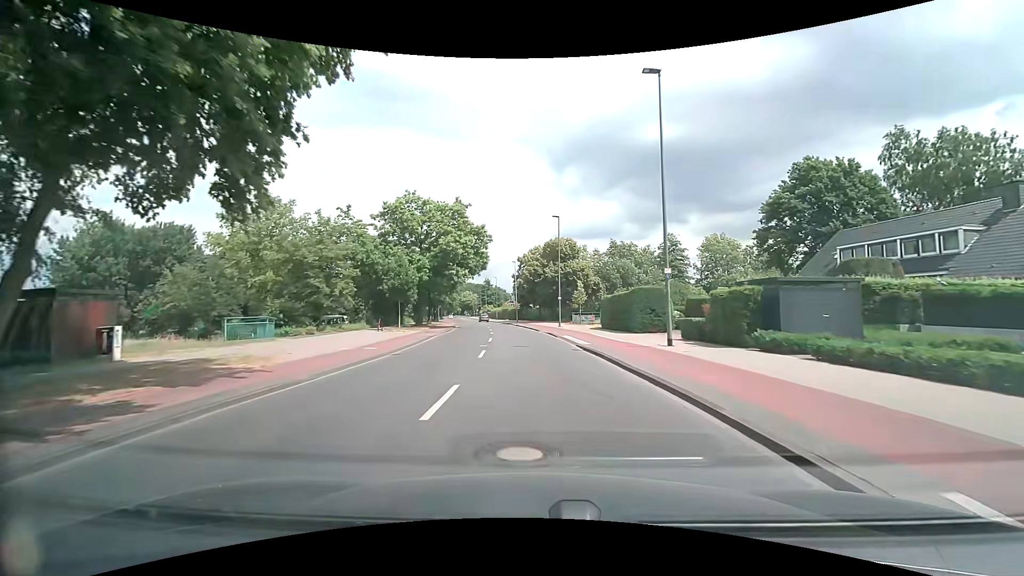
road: tertiary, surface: asphalt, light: Day
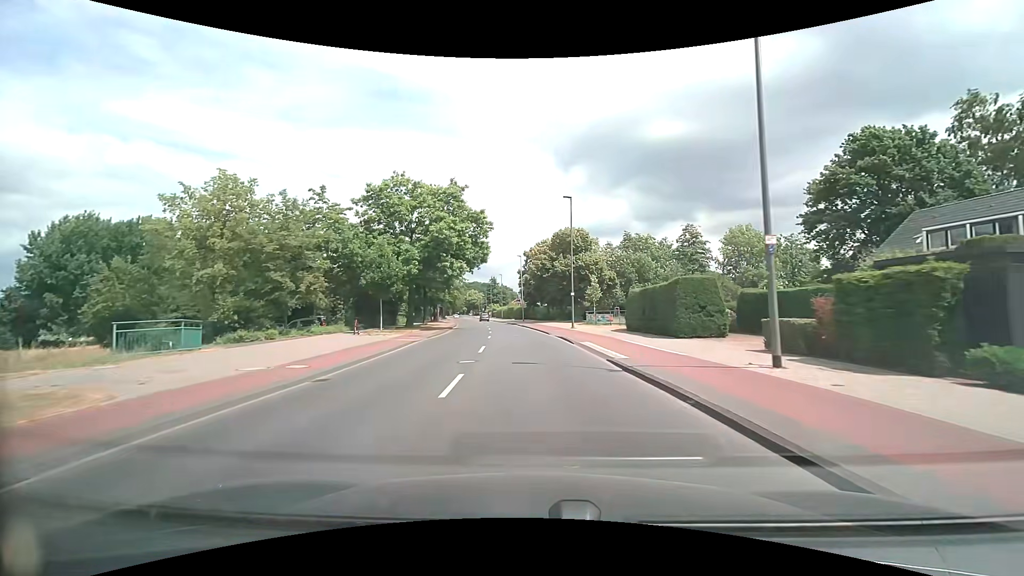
(0.0, +7.4) m; -1°
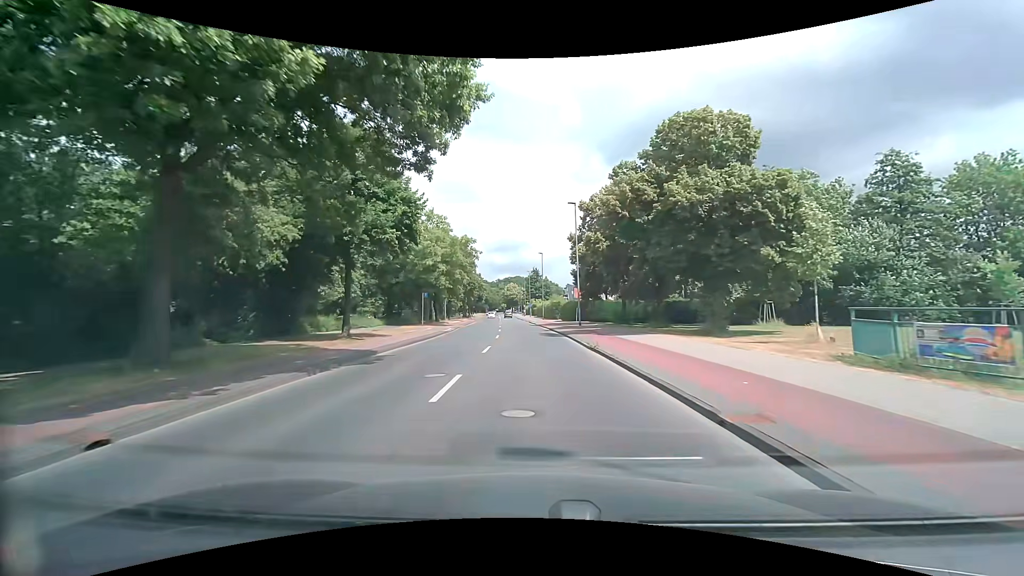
(-1.4, +36.7) m; -5°
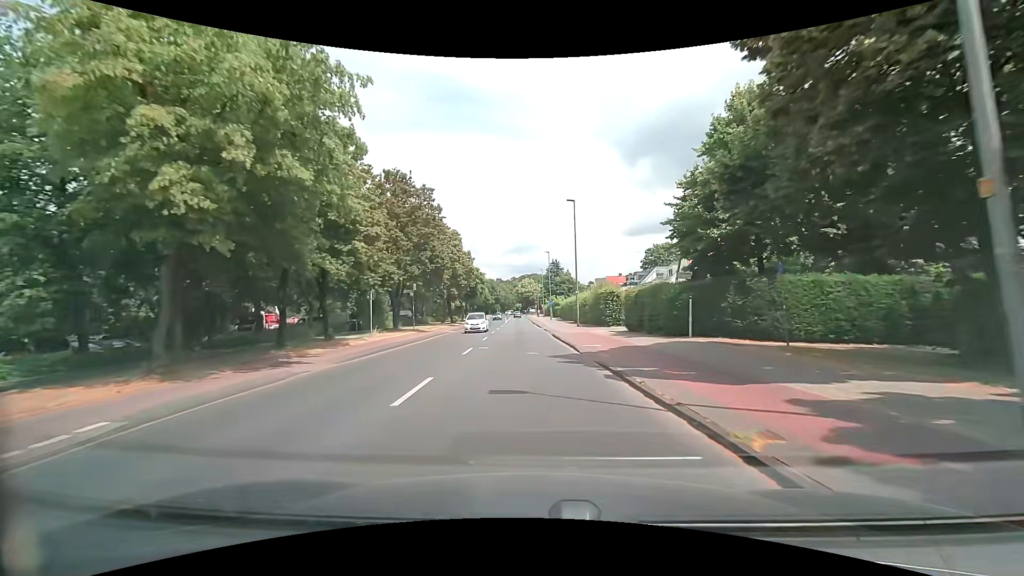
(-0.8, +36.5) m; -3°
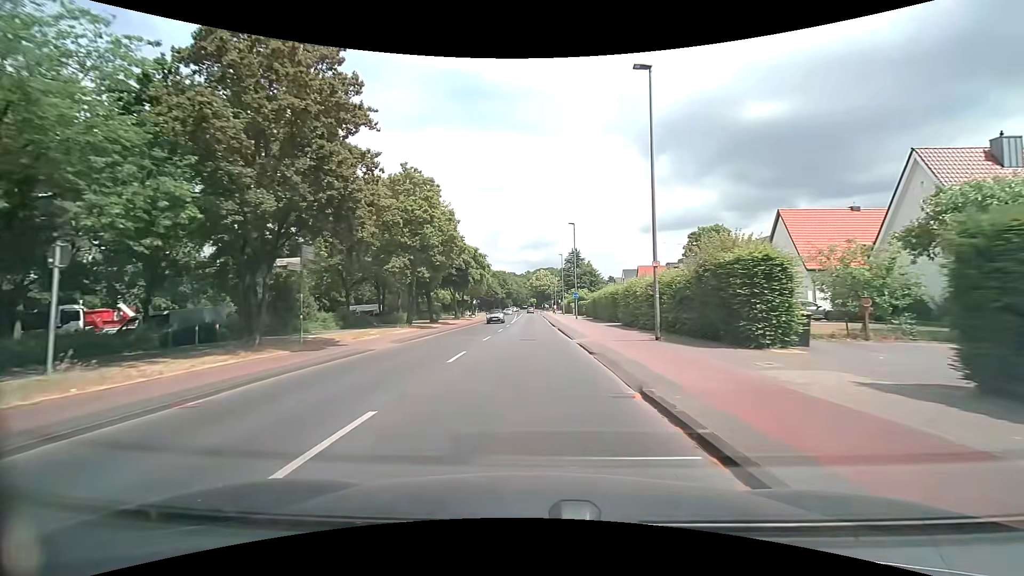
(-0.3, +21.8) m; -2°
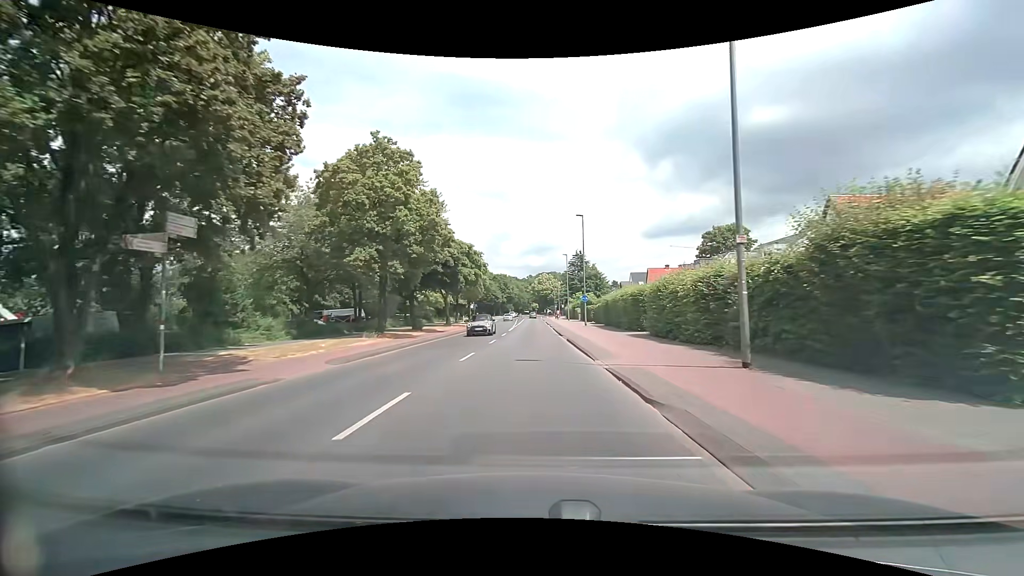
(0.0, +7.3) m; 0°
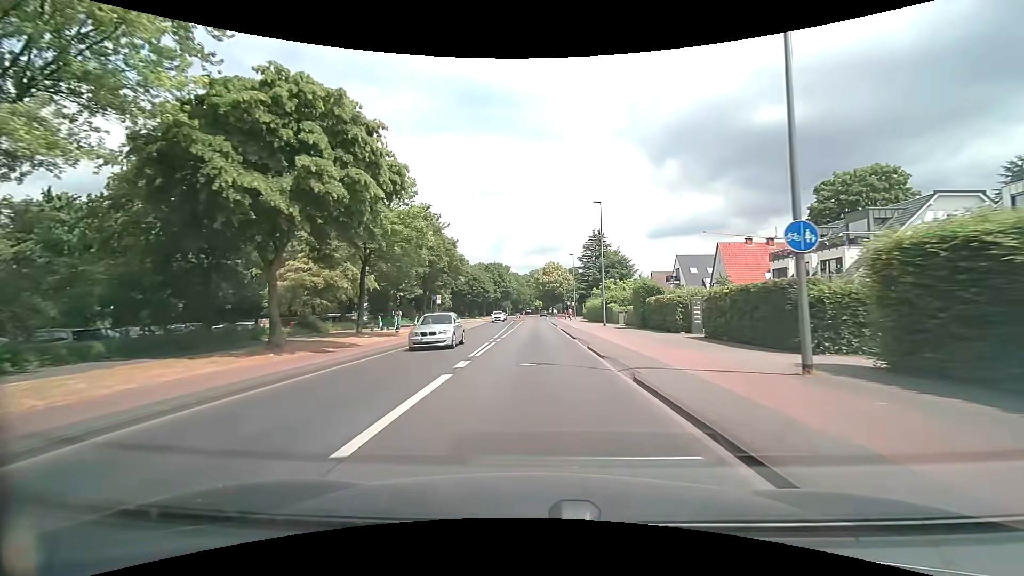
(-0.3, +36.8) m; 0°
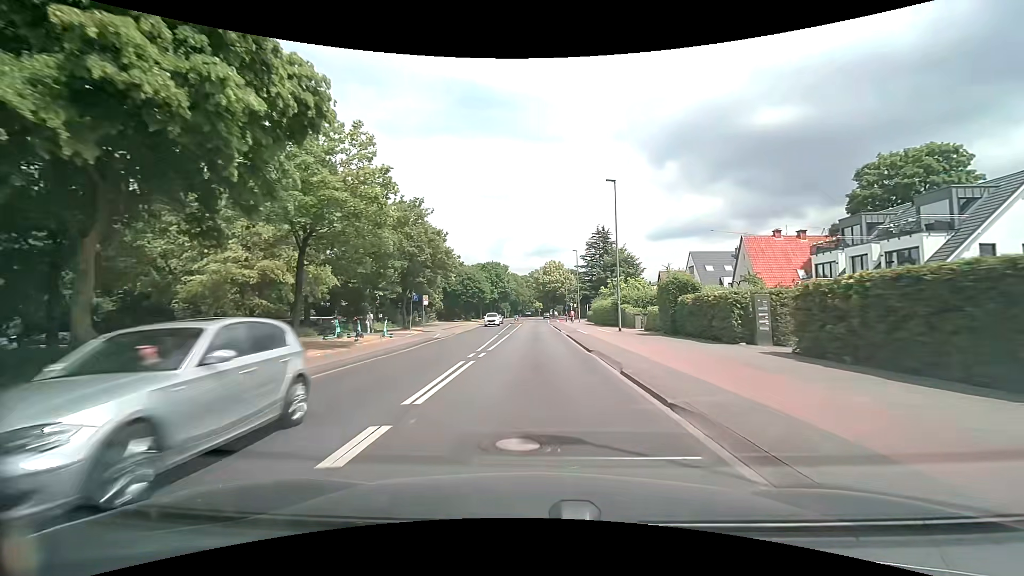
(0.0, +7.5) m; 0°
(0, +10) (0, +20) (0, +30) (0, +40) (0, +50) (0, +60) (0, +70) (0, +80) (0, +90) (+1, +100) m
